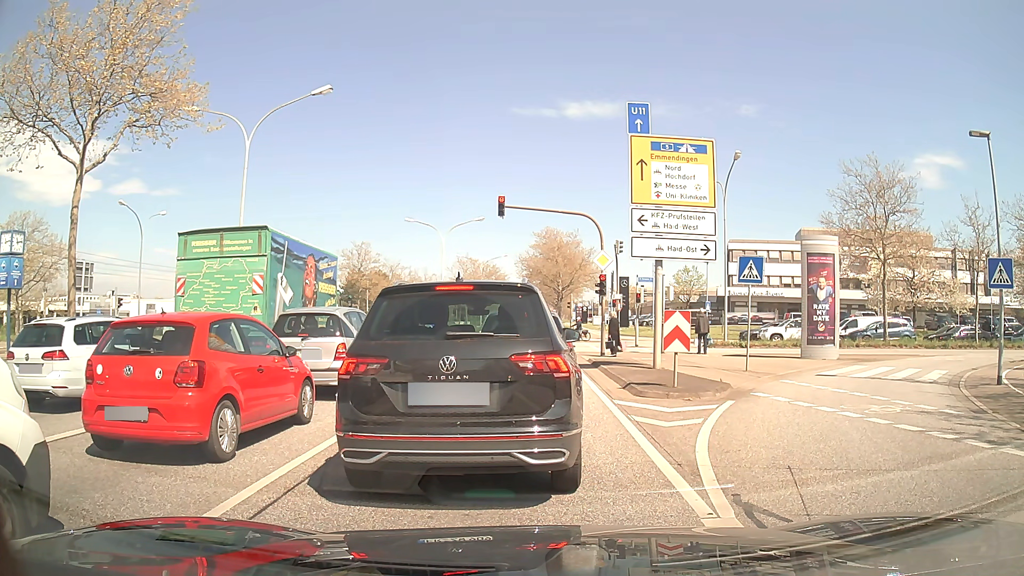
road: primary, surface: asphalt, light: Day
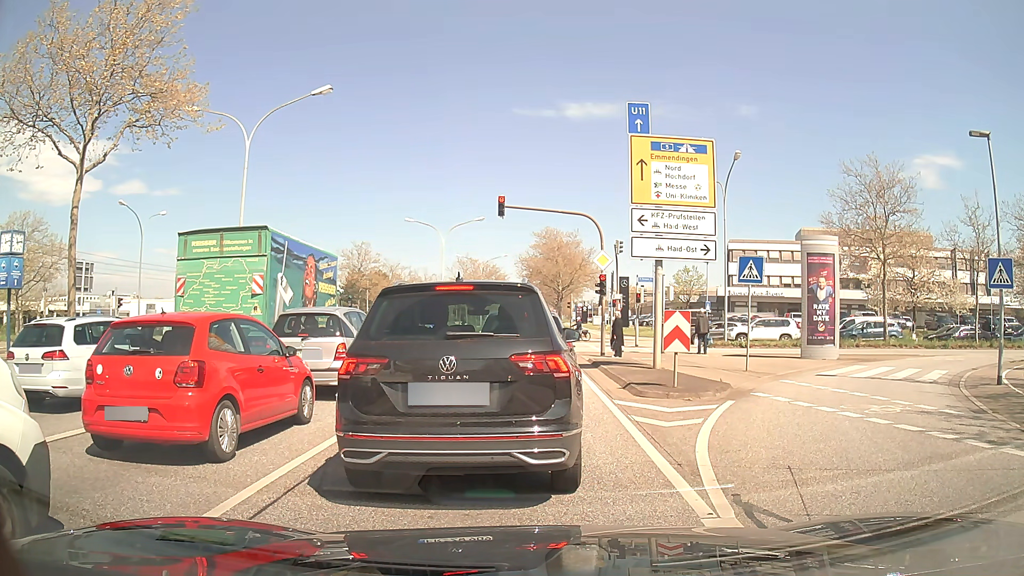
(0.0, 0.0) m; 0°
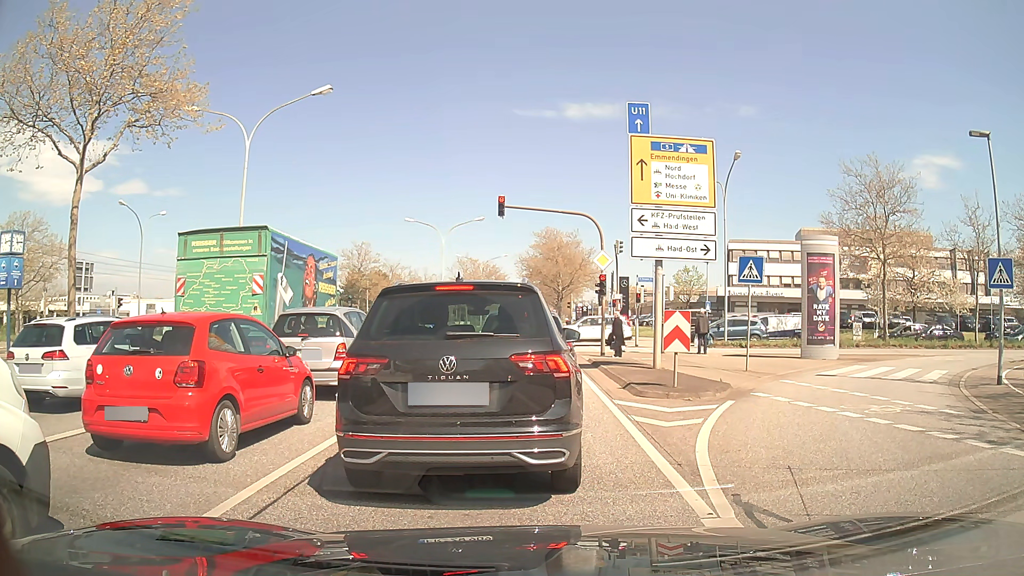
(0.0, 0.0) m; 0°
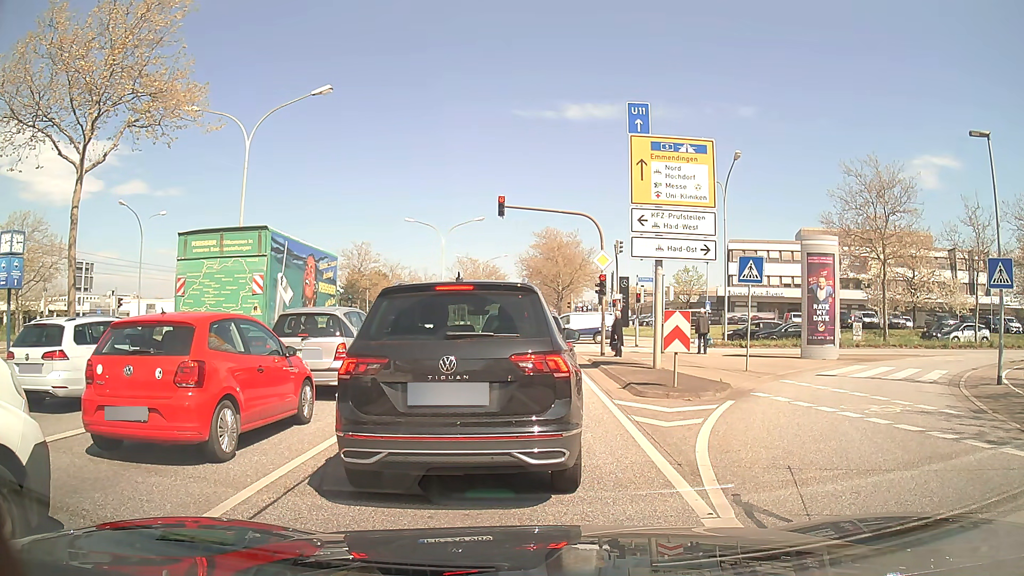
(0.0, 0.0) m; 0°
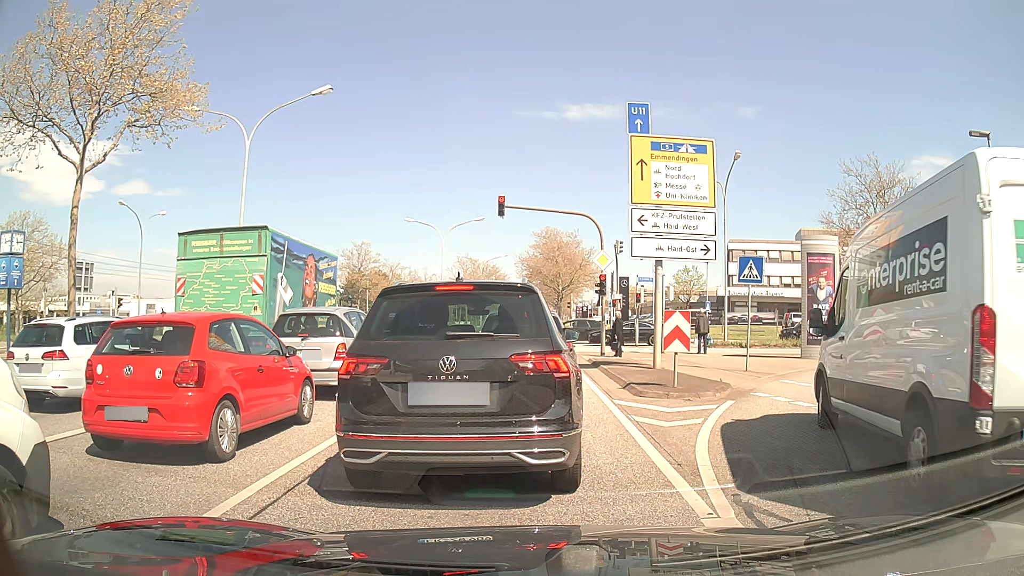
(0.0, 0.0) m; 0°
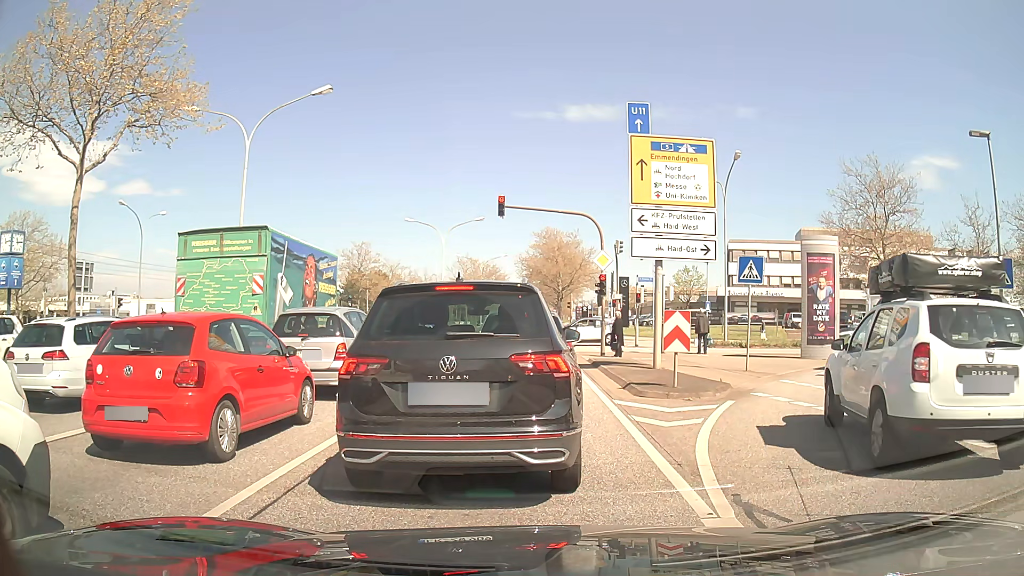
(0.0, 0.0) m; 0°
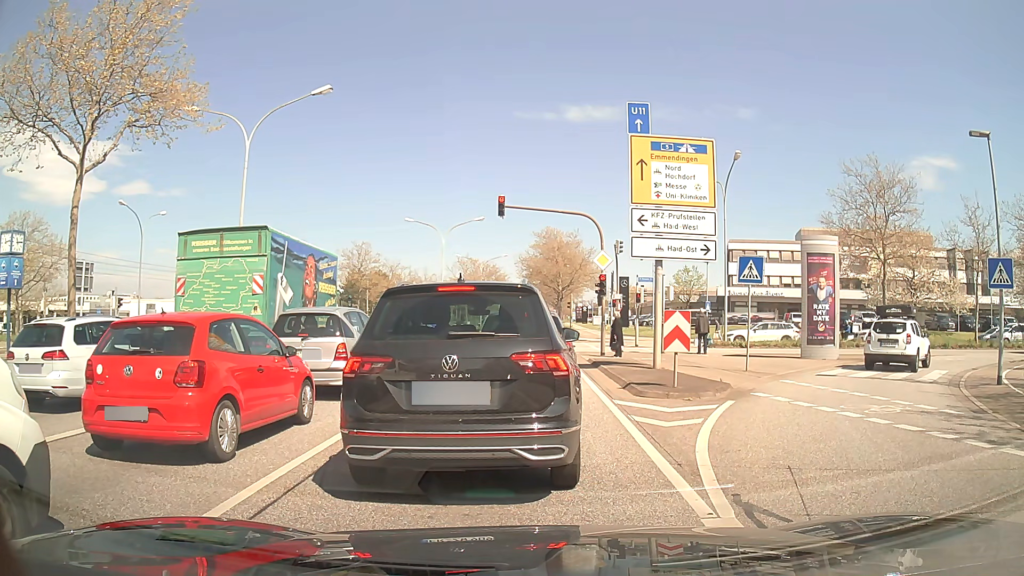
(0.0, 0.0) m; 0°
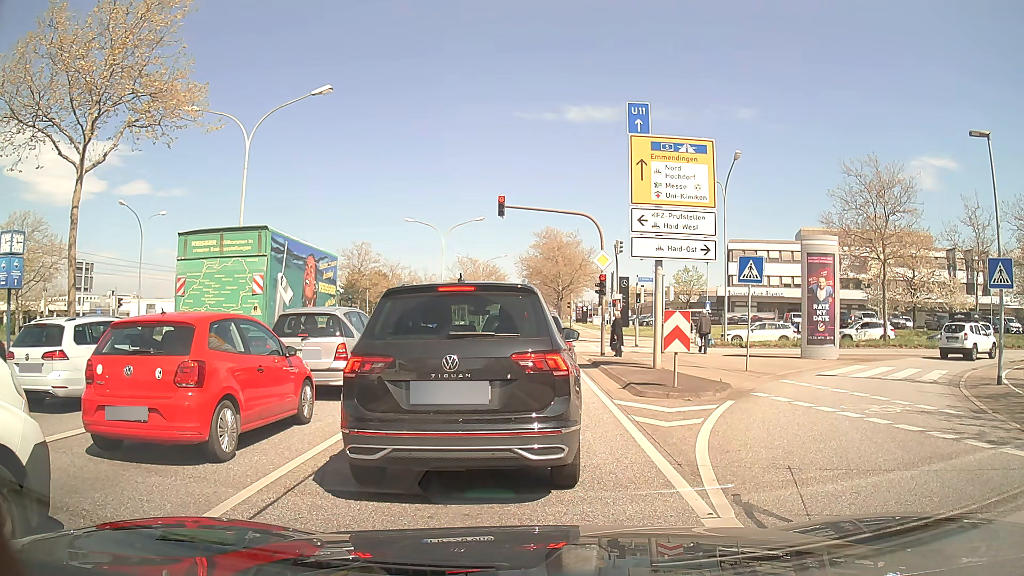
(0.0, 0.0) m; 0°
(0, +10) (0, +20) (0, +30) (0, +40) (0, +50) (0, +60) (0, +70) (0, +80) (0, +90) (+1, +100) m
